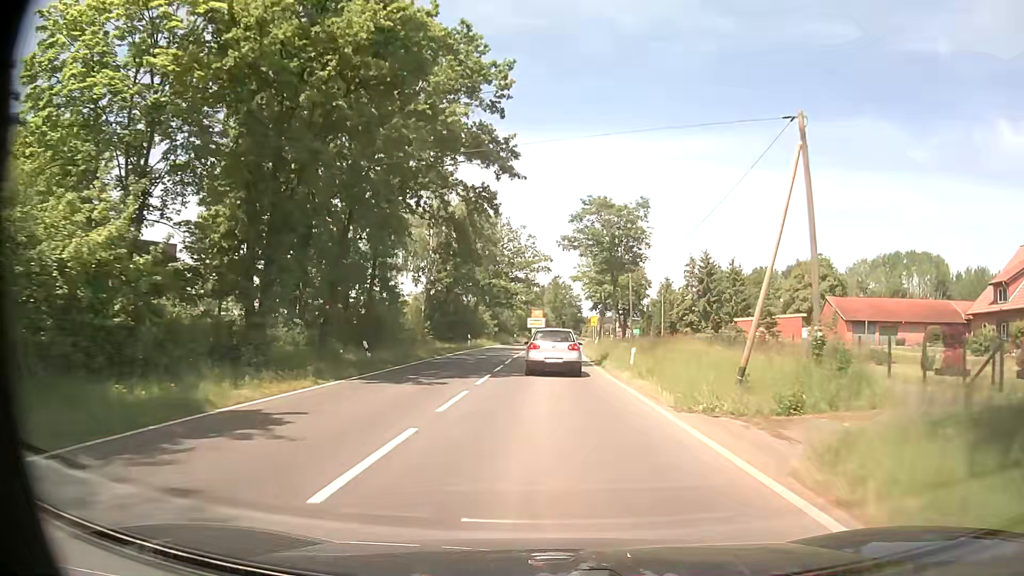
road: tertiary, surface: asphalt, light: Day
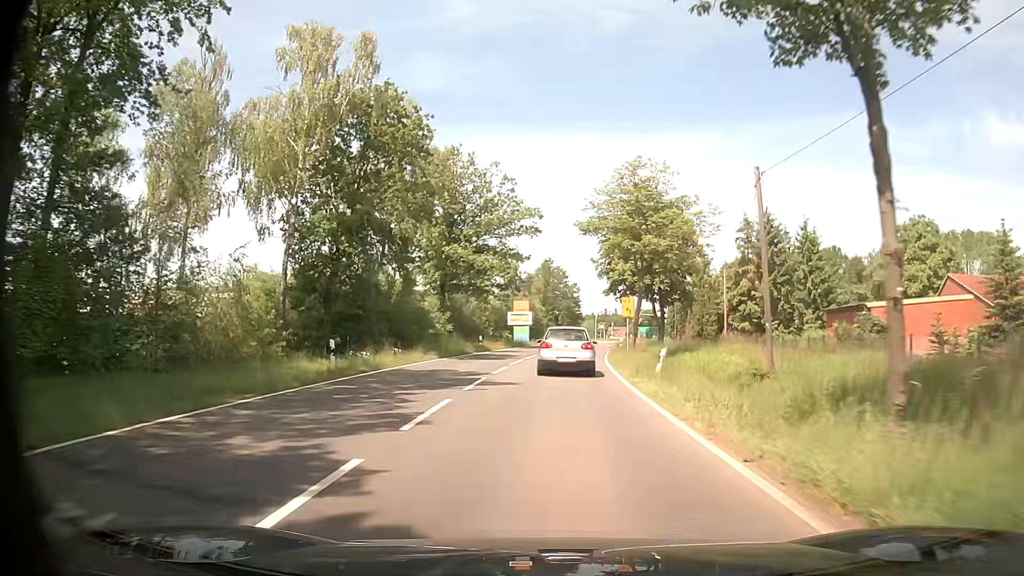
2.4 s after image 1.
(+0.3, +32.2) m; +1°
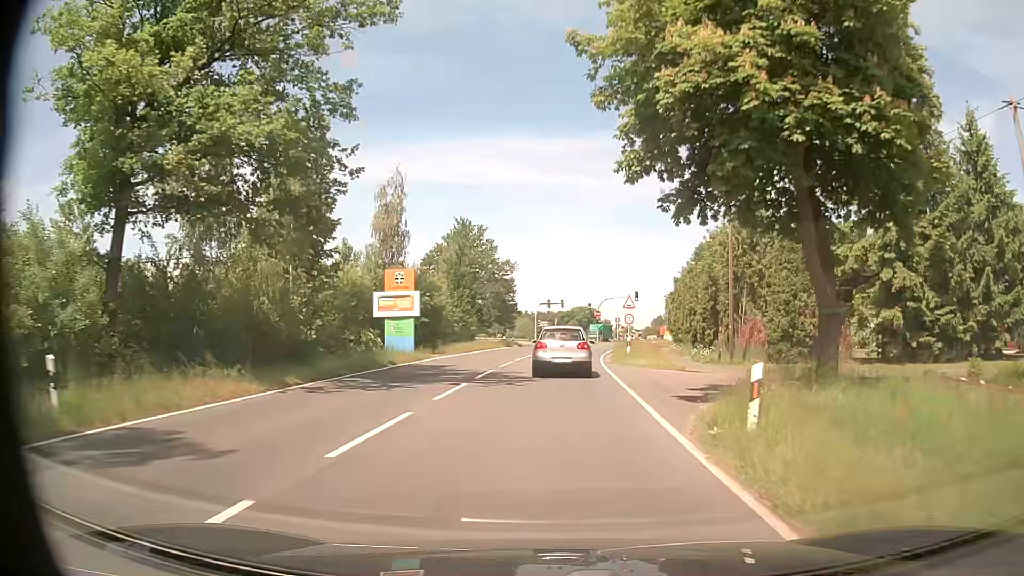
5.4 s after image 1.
(+1.5, +37.7) m; +6°
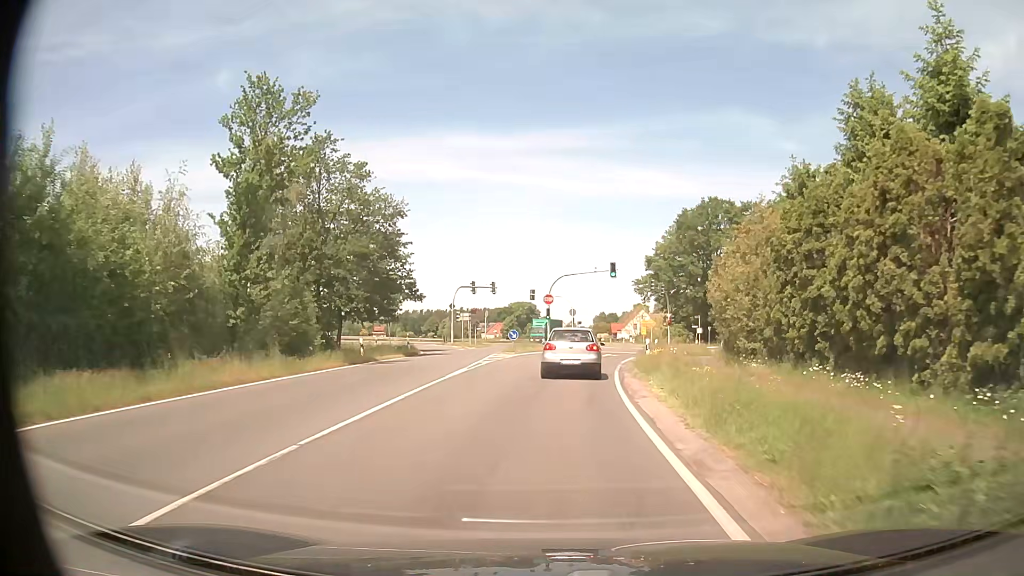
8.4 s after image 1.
(+1.4, +35.1) m; +5°
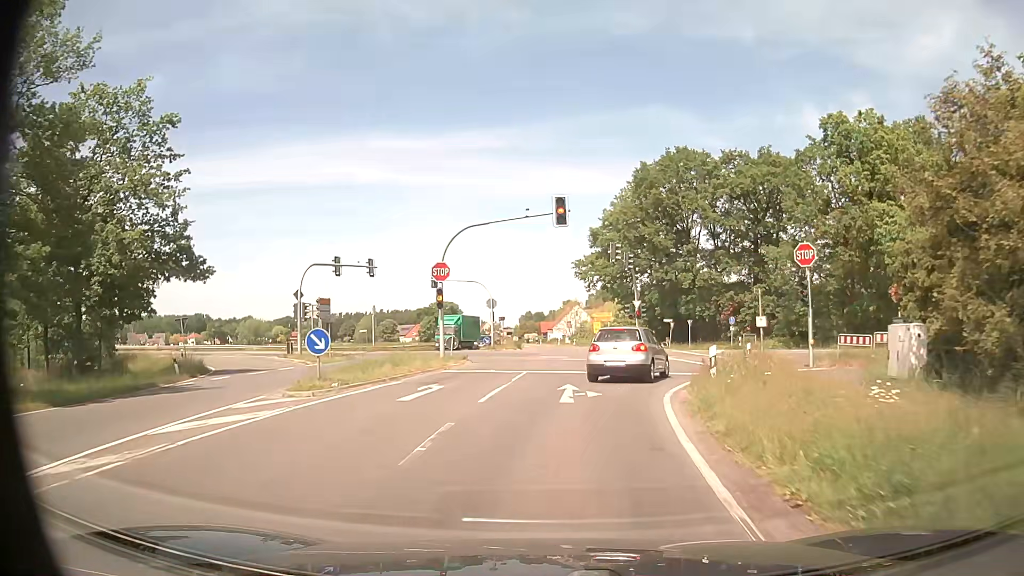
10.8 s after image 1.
(+1.4, +26.0) m; +6°
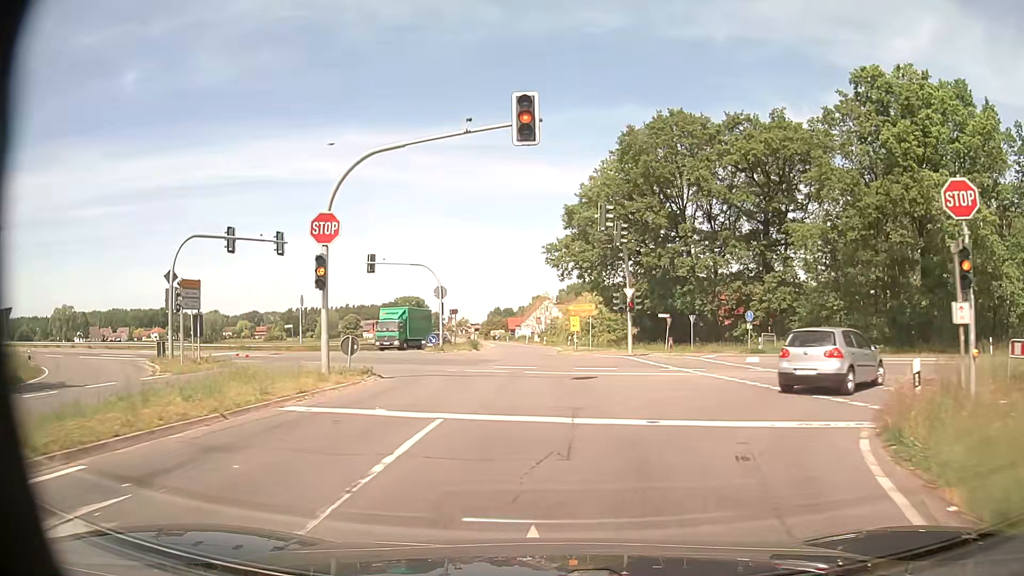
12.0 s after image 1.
(+0.4, +12.6) m; +3°
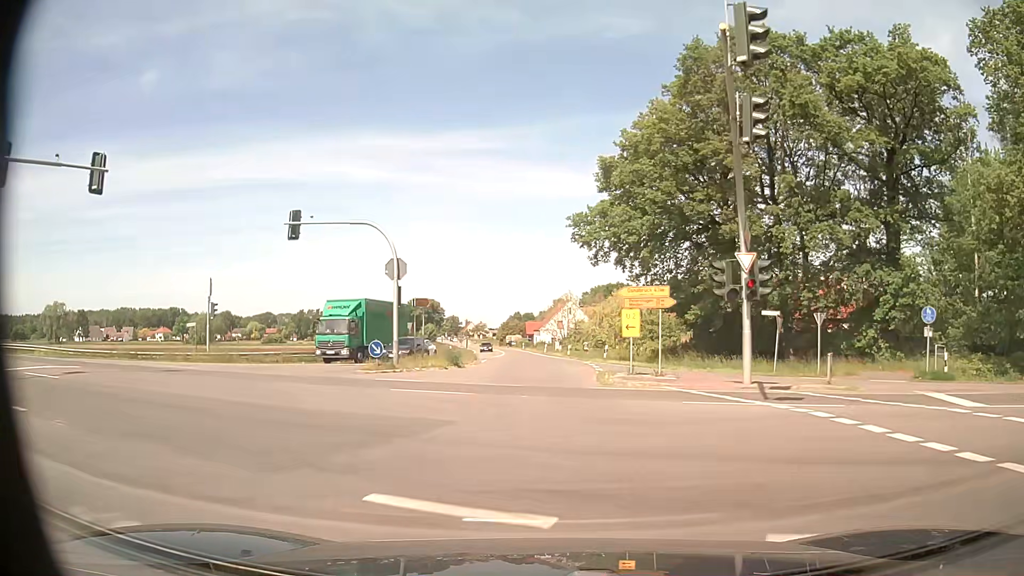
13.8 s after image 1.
(-0.4, +19.5) m; -2°
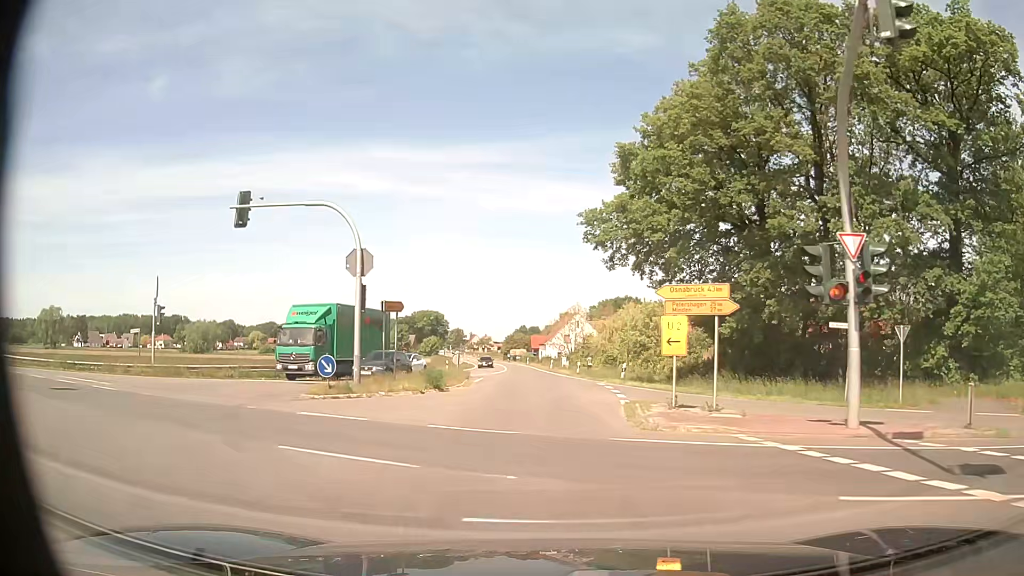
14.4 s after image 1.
(-0.1, +6.6) m; -1°
(0, +10) (0, +20) (0, +30) (0, +40) (-1, +50) (-1, +60) (-1, +70) (-2, +80) (-2, +90) (-3, +100) m
